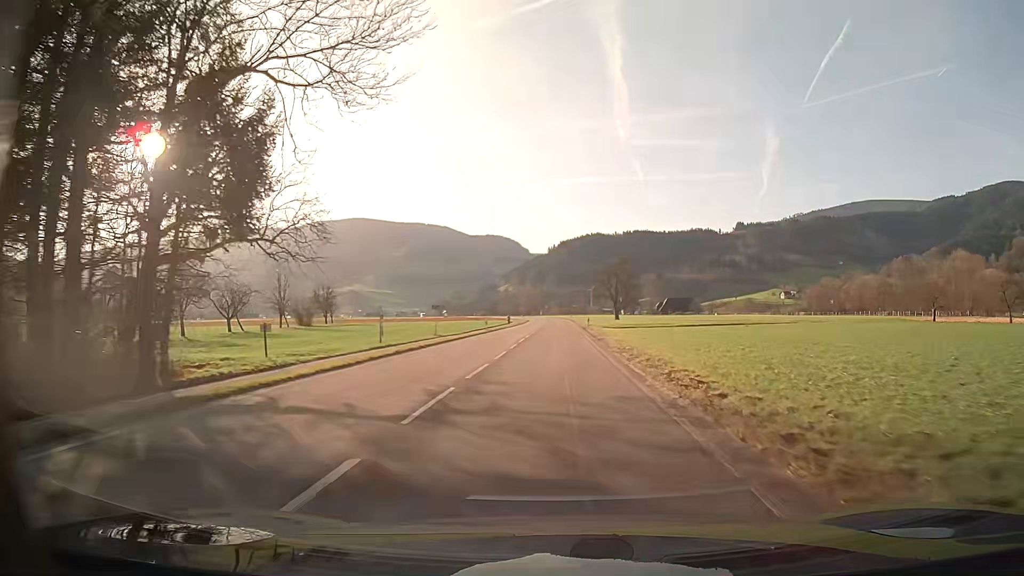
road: secondary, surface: asphalt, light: Day
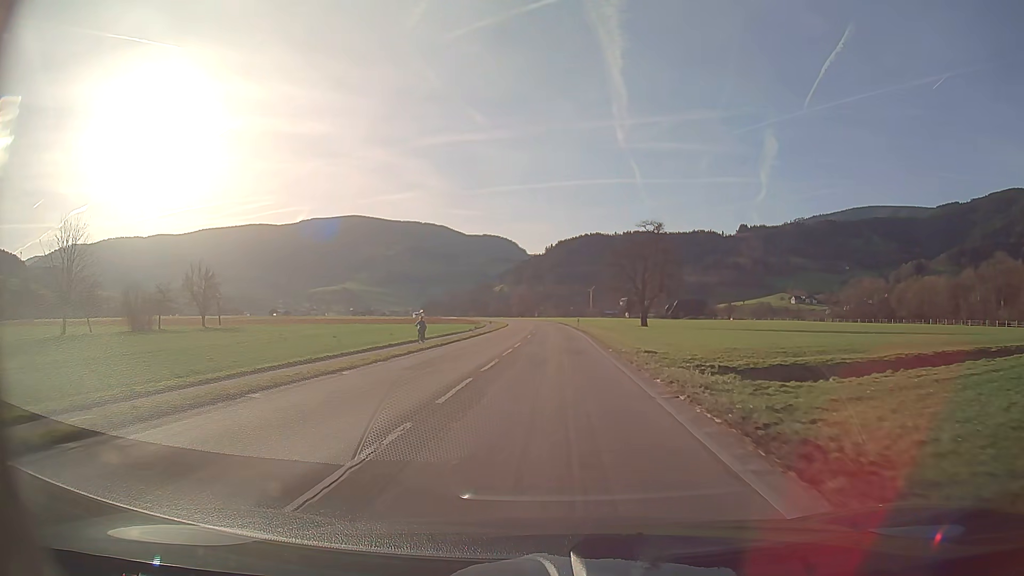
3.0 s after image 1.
(+0.2, +52.1) m; 0°
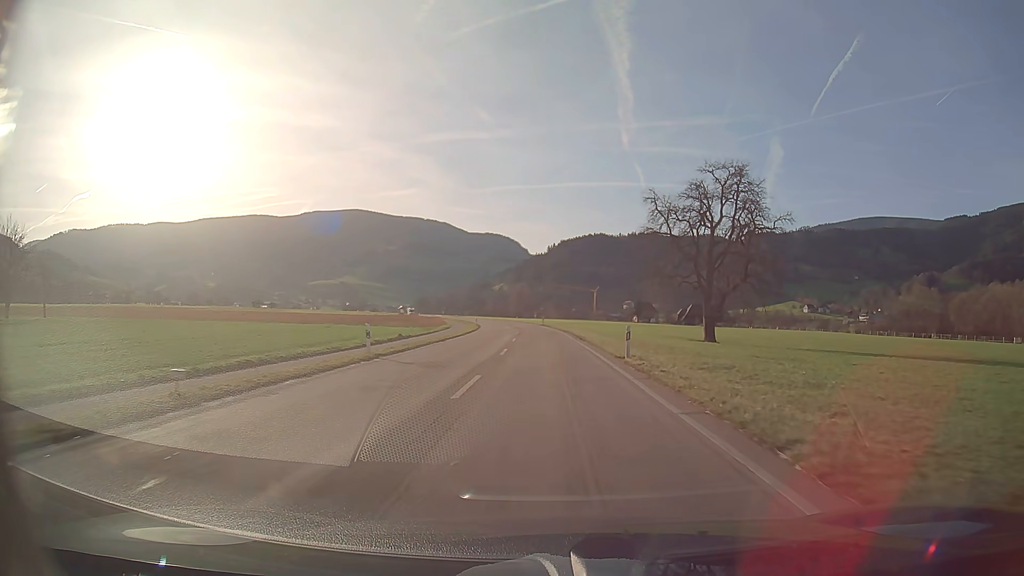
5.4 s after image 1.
(0.0, +41.7) m; 0°
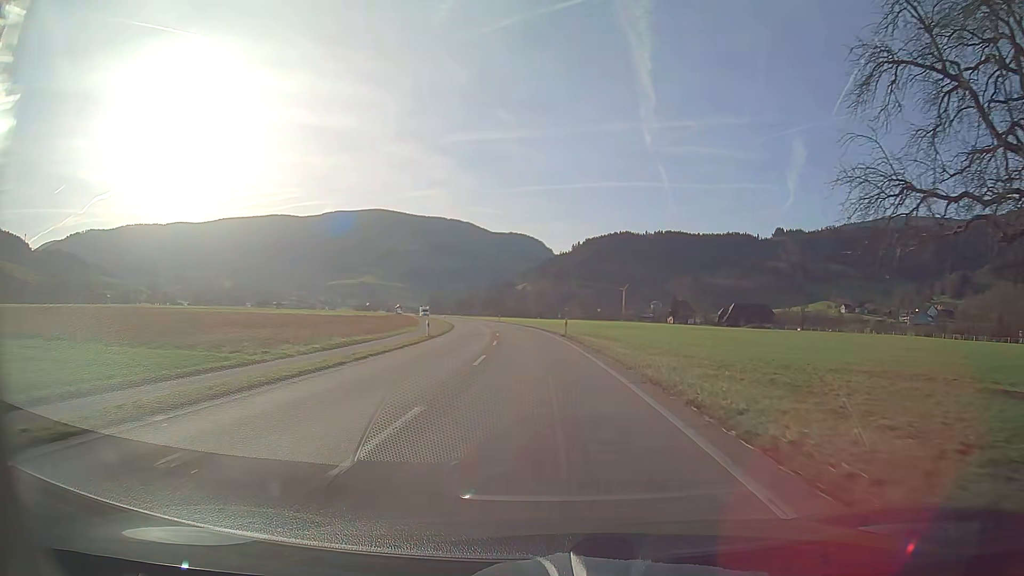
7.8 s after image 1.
(-0.6, +41.7) m; -2°
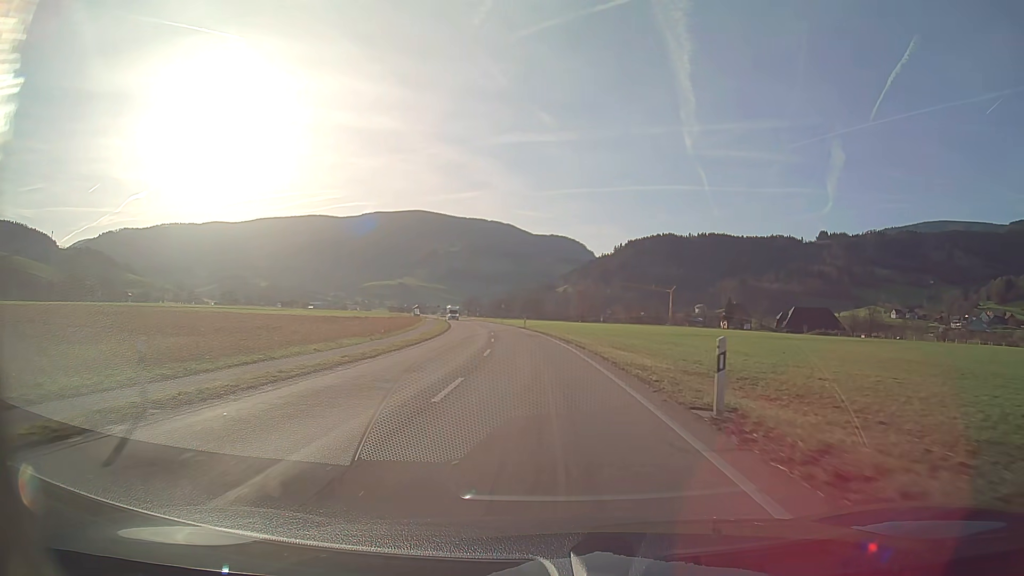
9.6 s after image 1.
(-0.9, +31.3) m; -4°
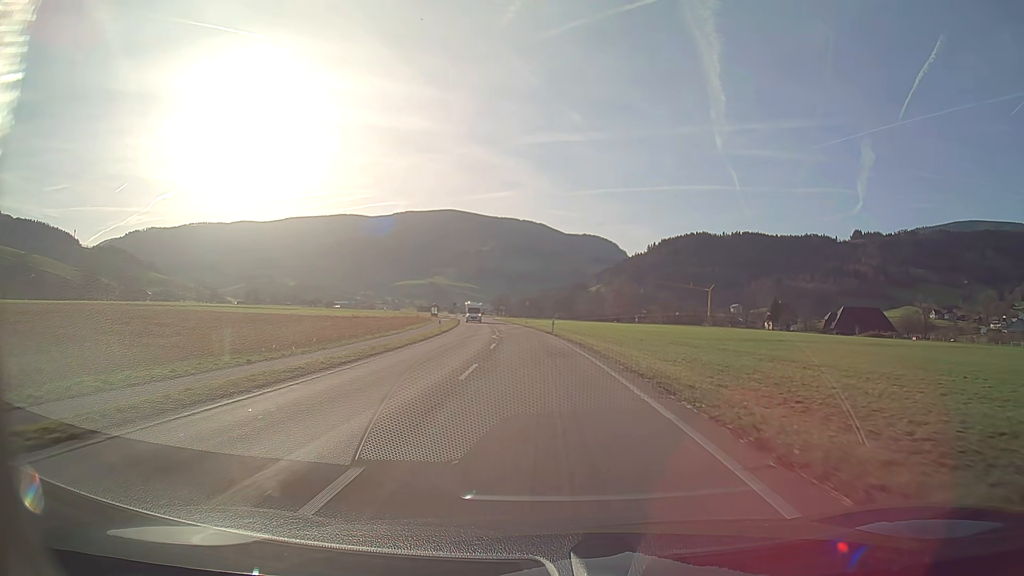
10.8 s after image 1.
(-0.5, +20.8) m; -3°
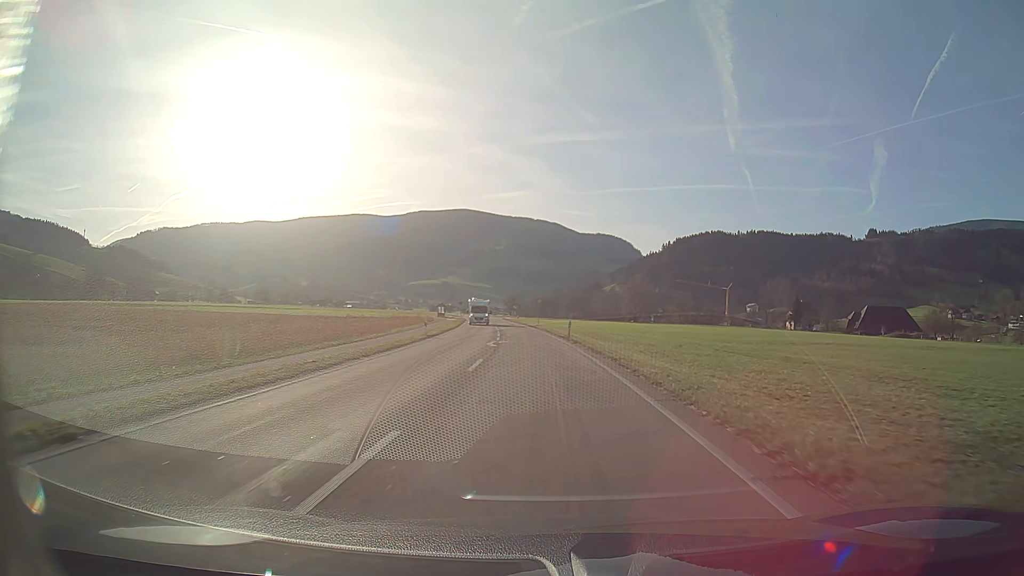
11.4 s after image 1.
(-0.1, +10.4) m; -1°
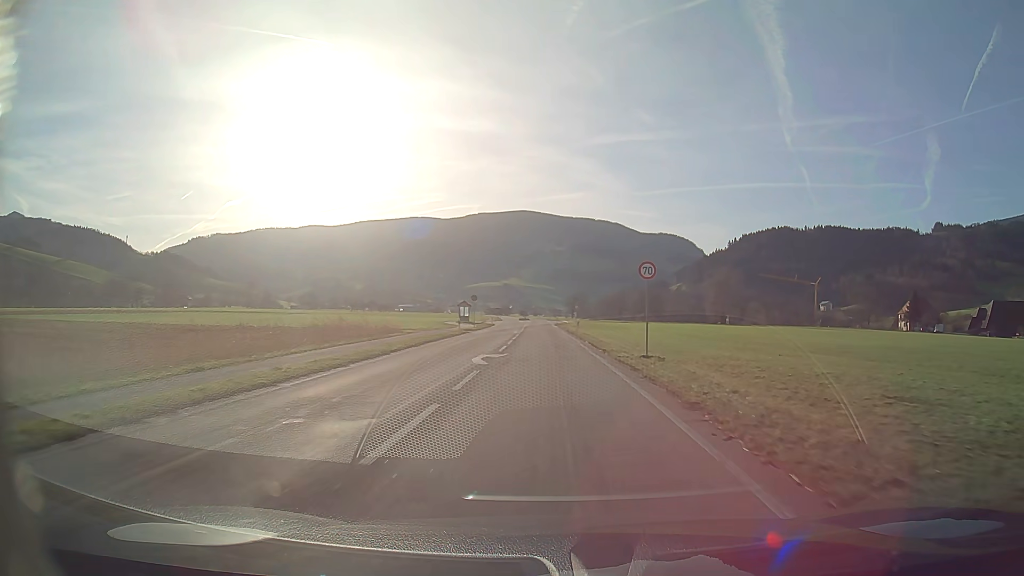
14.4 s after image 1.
(-2.5, +52.0) m; -5°
